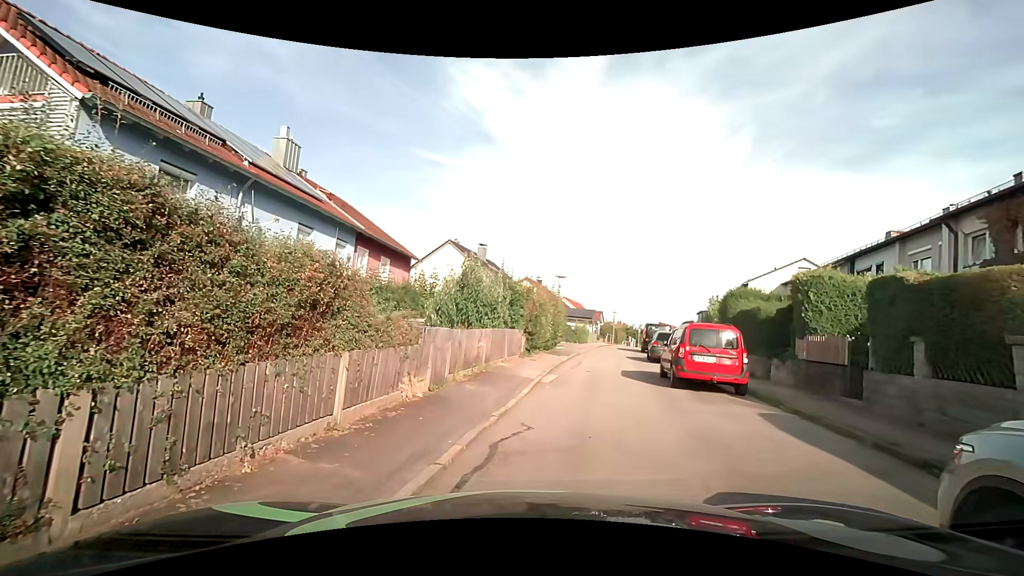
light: Day
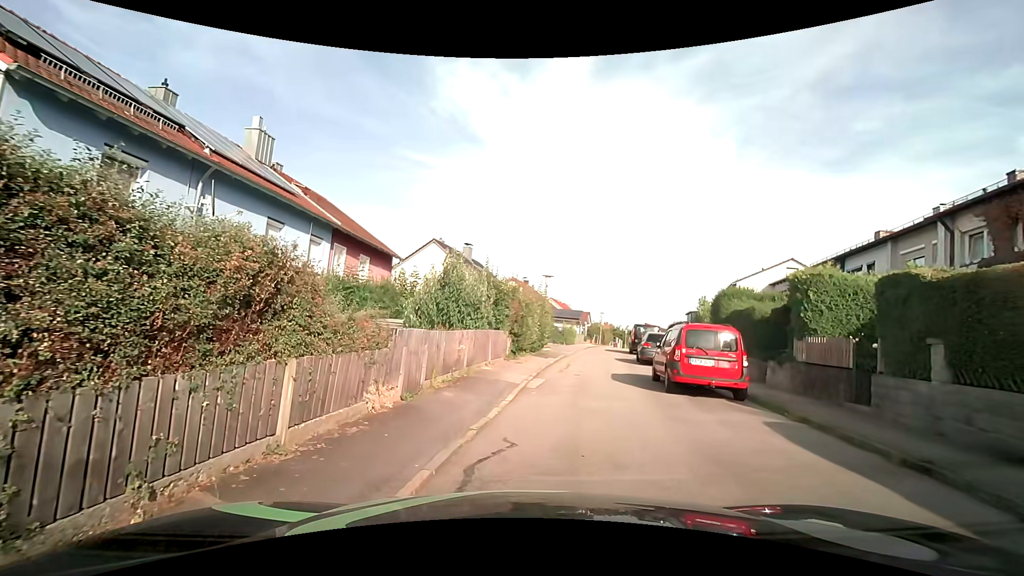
(0.0, +0.9) m; +2°
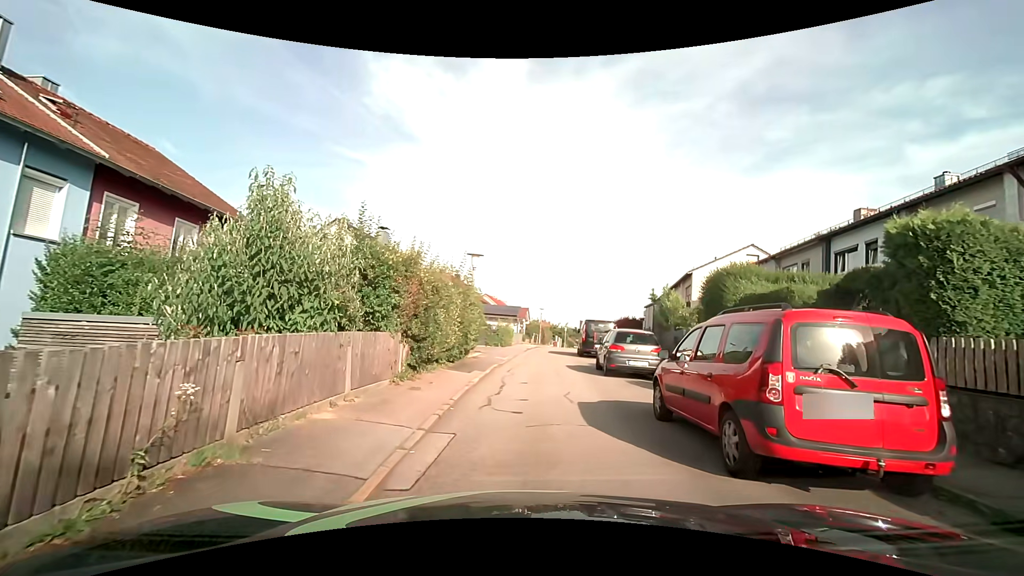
(+0.5, +7.2) m; +9°
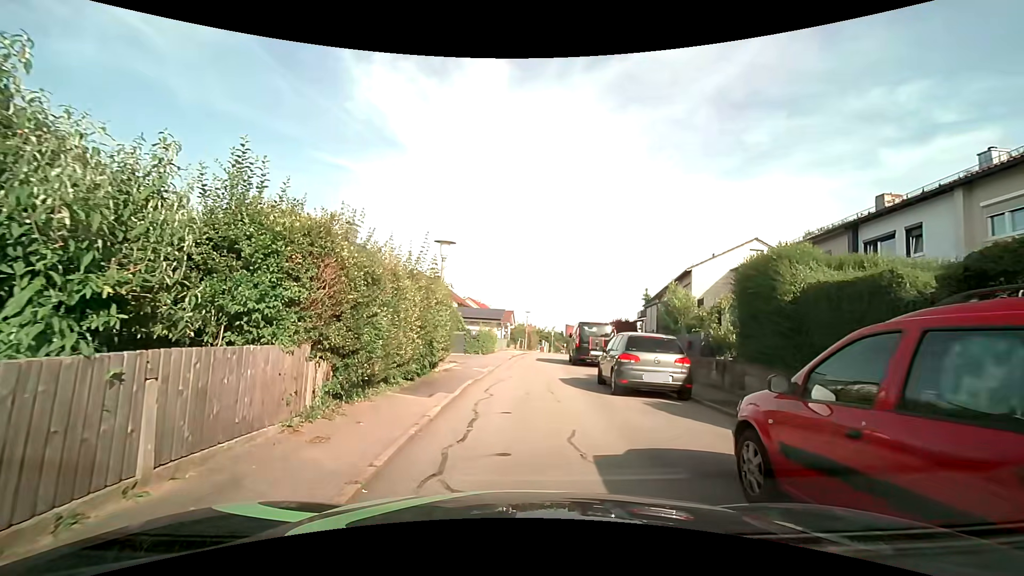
(0.0, +3.7) m; 0°
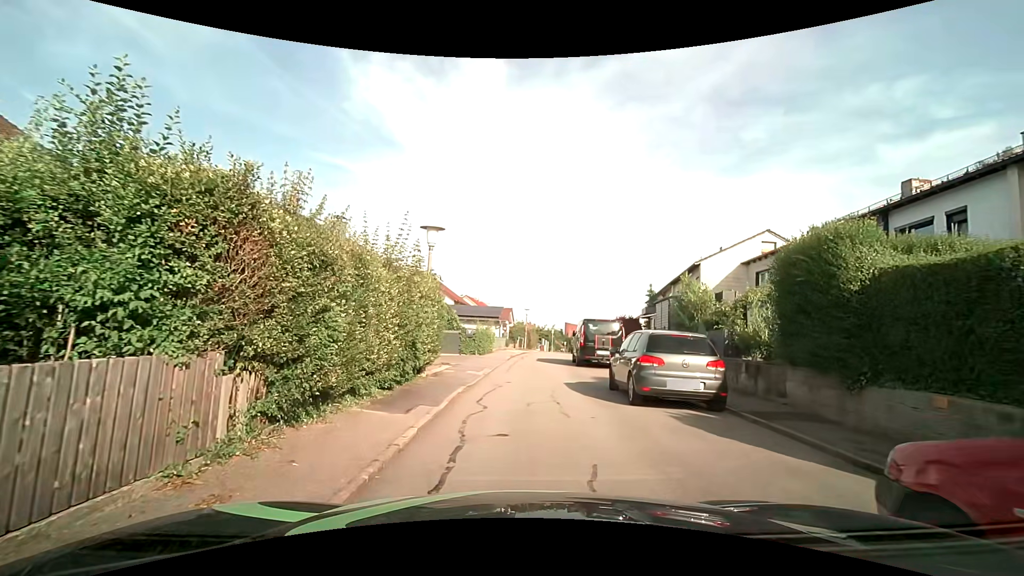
(0.0, +1.9) m; -1°
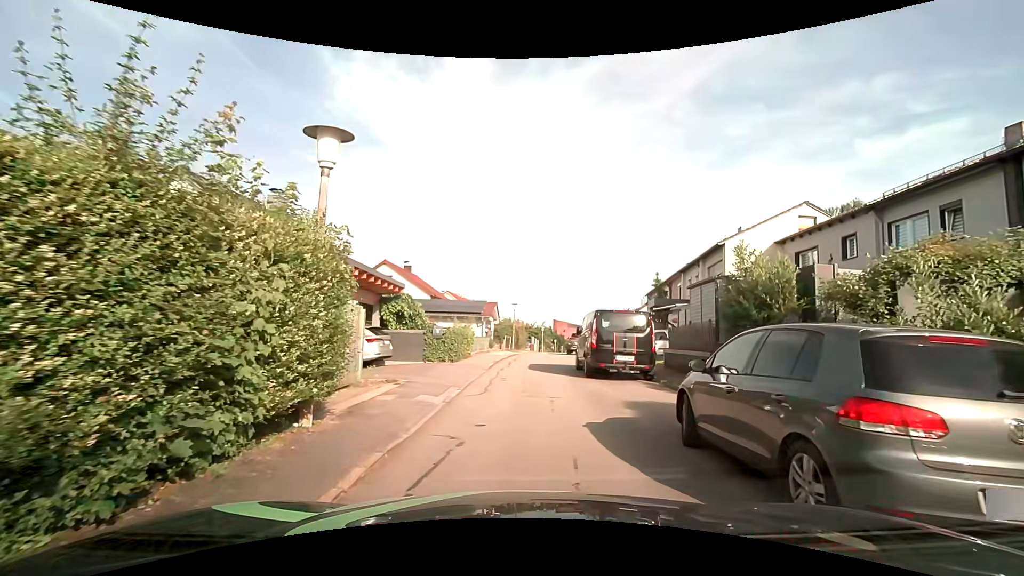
(+0.2, +6.3) m; +2°
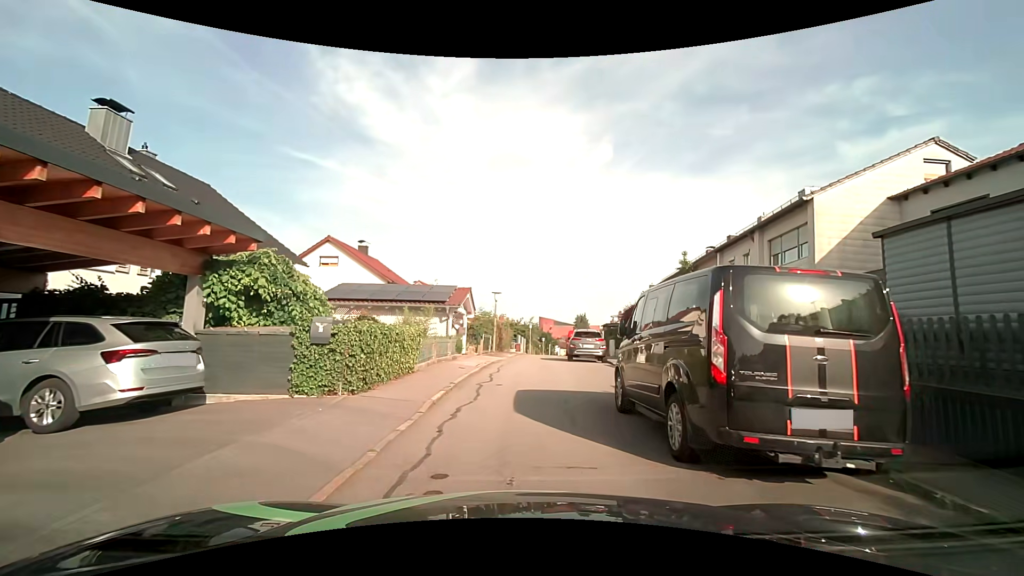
(+0.1, +9.7) m; +2°
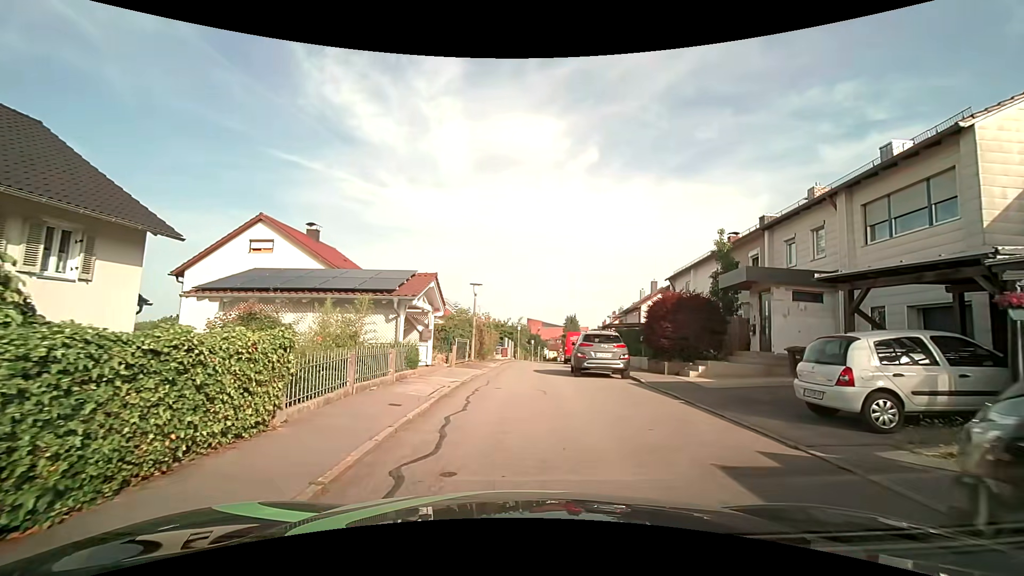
(0.0, +7.0) m; +1°
